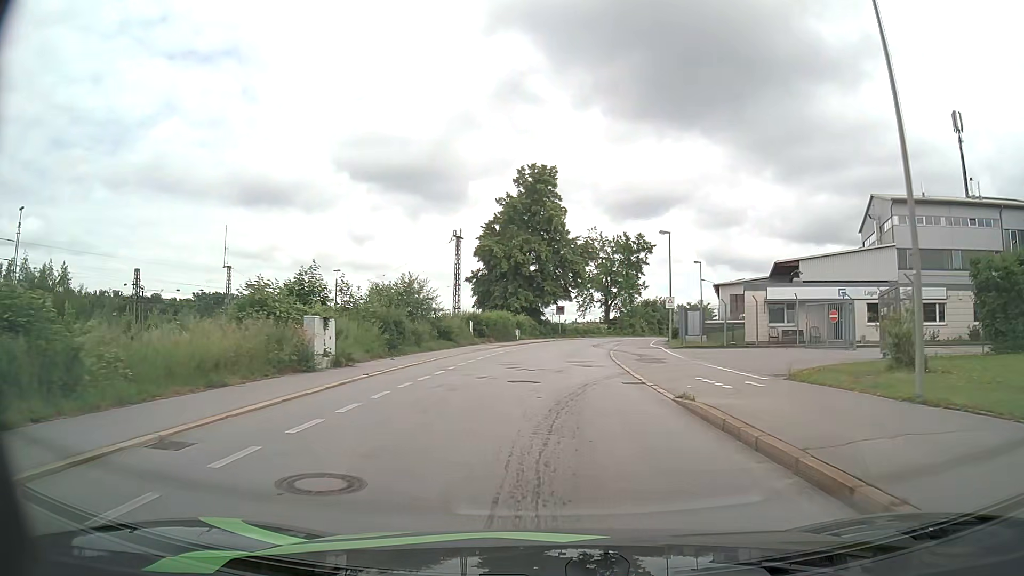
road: residential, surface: asphalt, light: Day
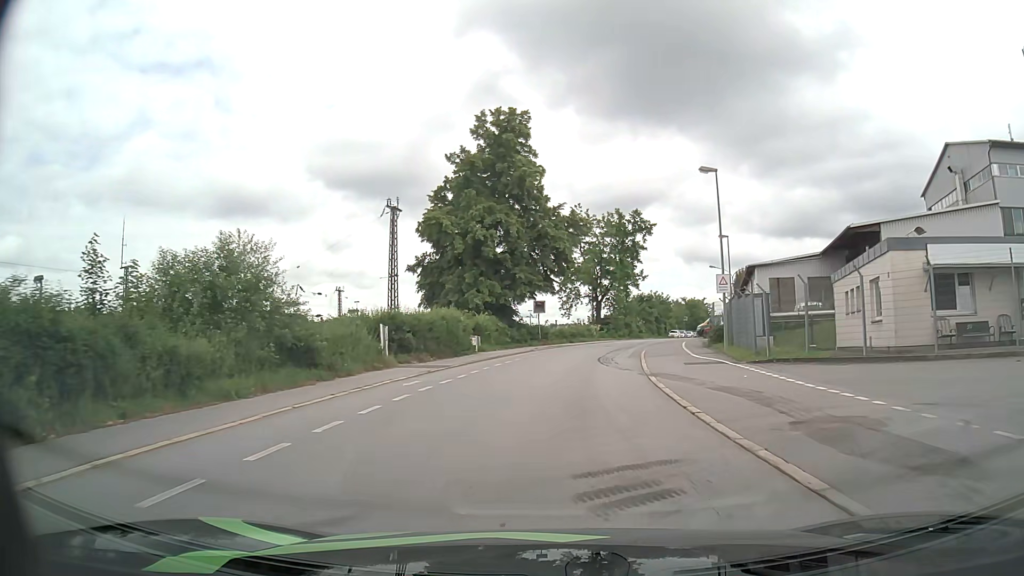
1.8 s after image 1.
(+0.2, +19.5) m; +2°
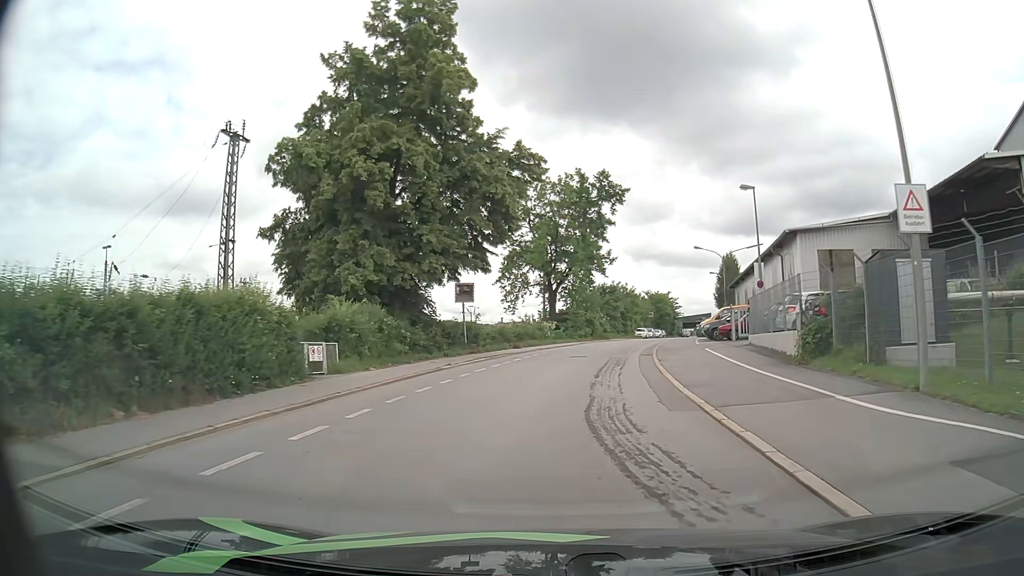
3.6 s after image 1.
(+0.6, +18.9) m; +4°
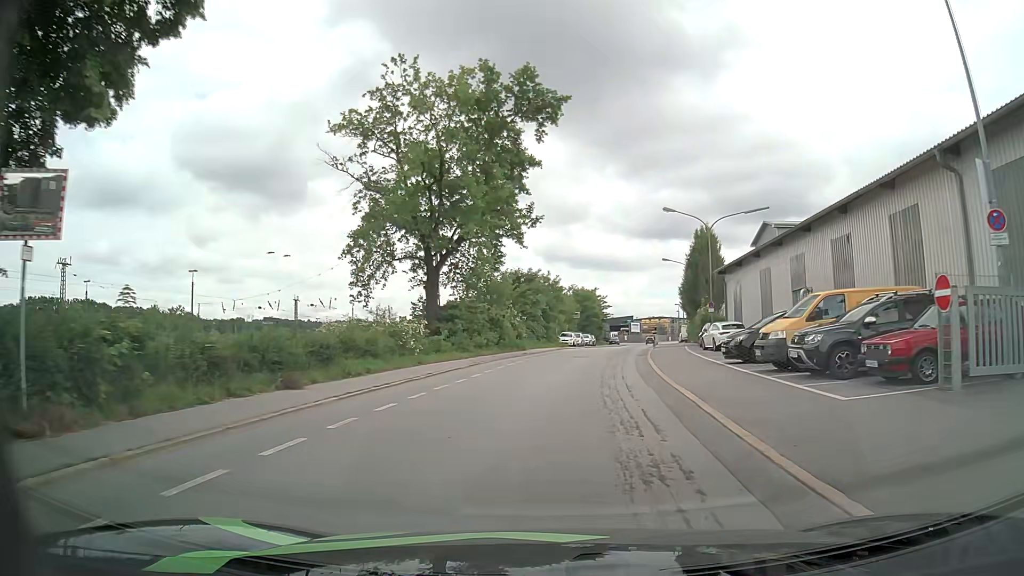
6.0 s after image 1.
(+1.7, +24.9) m; +8°
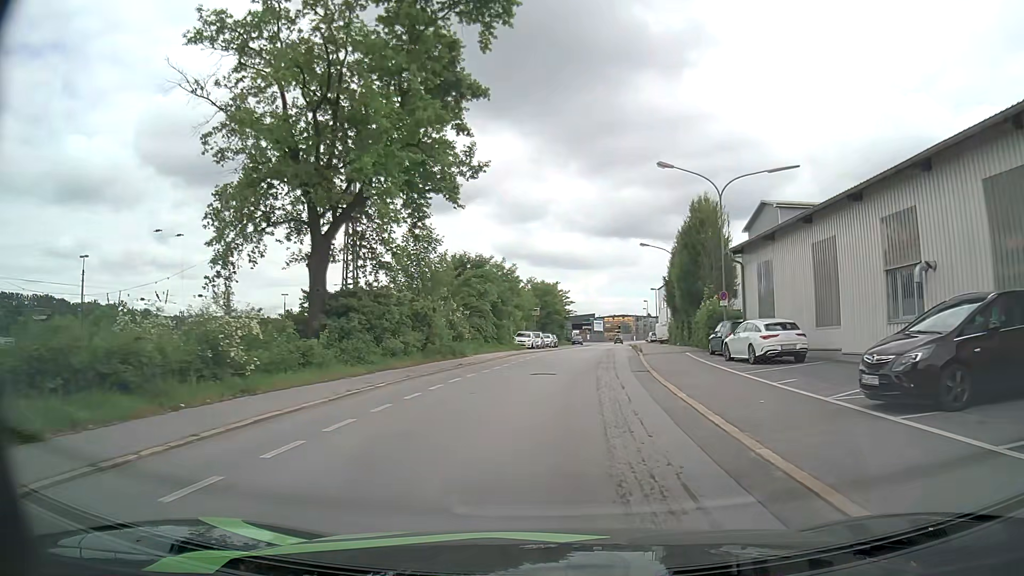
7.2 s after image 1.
(+0.4, +12.2) m; +4°
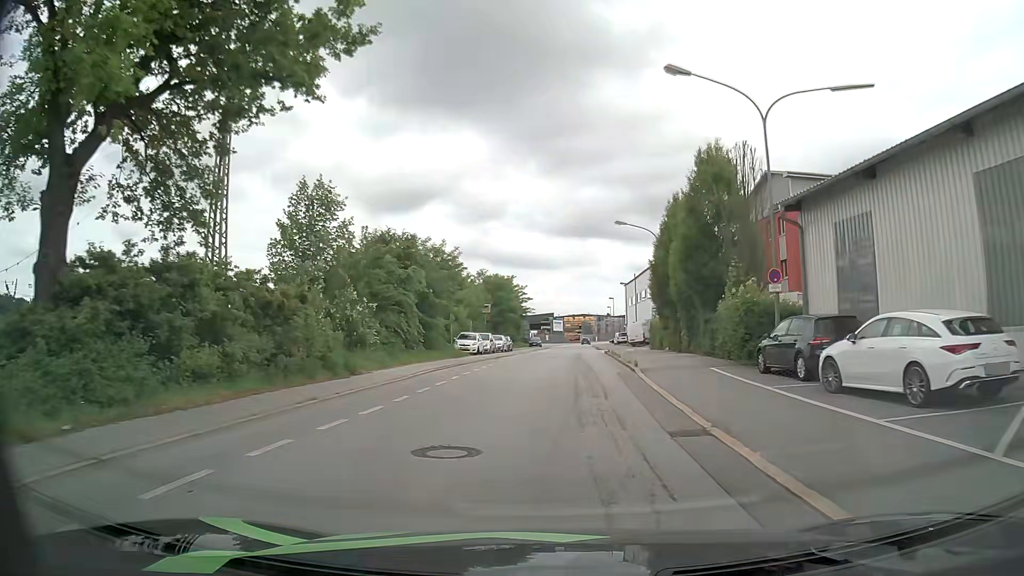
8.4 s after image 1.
(+0.4, +12.3) m; +3°
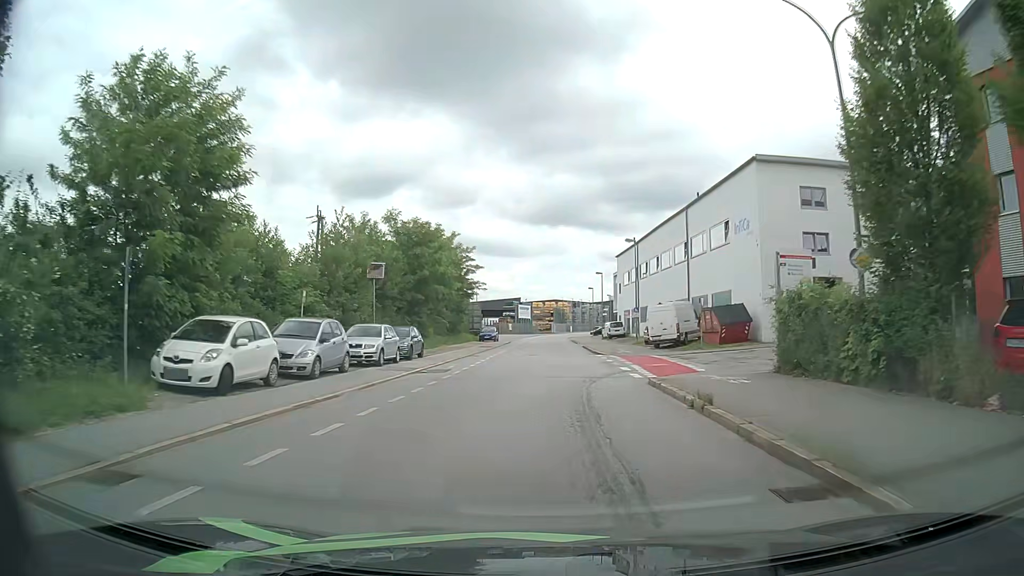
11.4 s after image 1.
(+0.9, +33.2) m; +3°
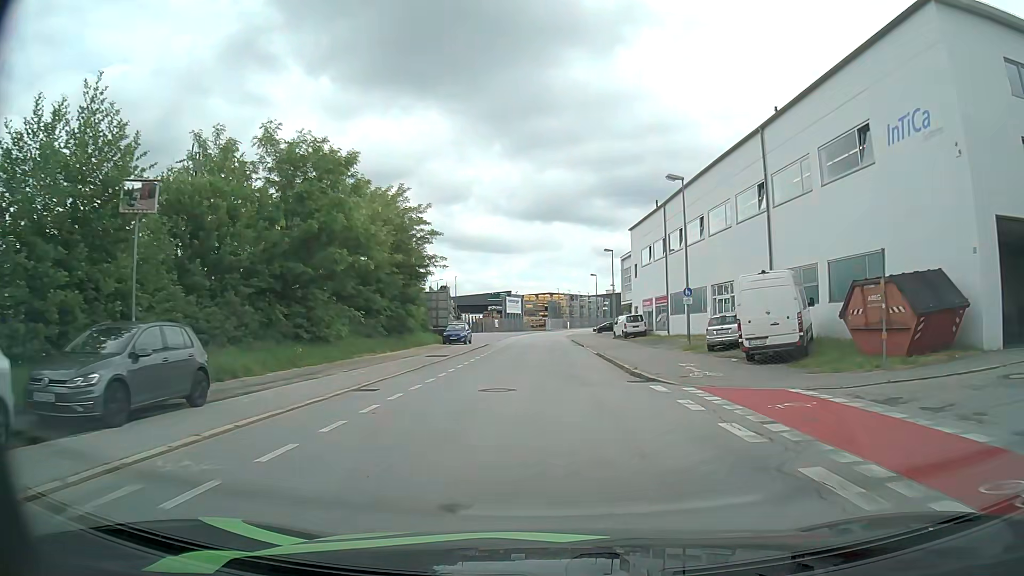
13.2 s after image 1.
(+0.1, +20.0) m; 0°
(0, +10) (0, +20) (0, +30) (0, +40) (0, +50) (0, +60) (0, +70) (0, +80) (+1, +90) (+2, +100) m
